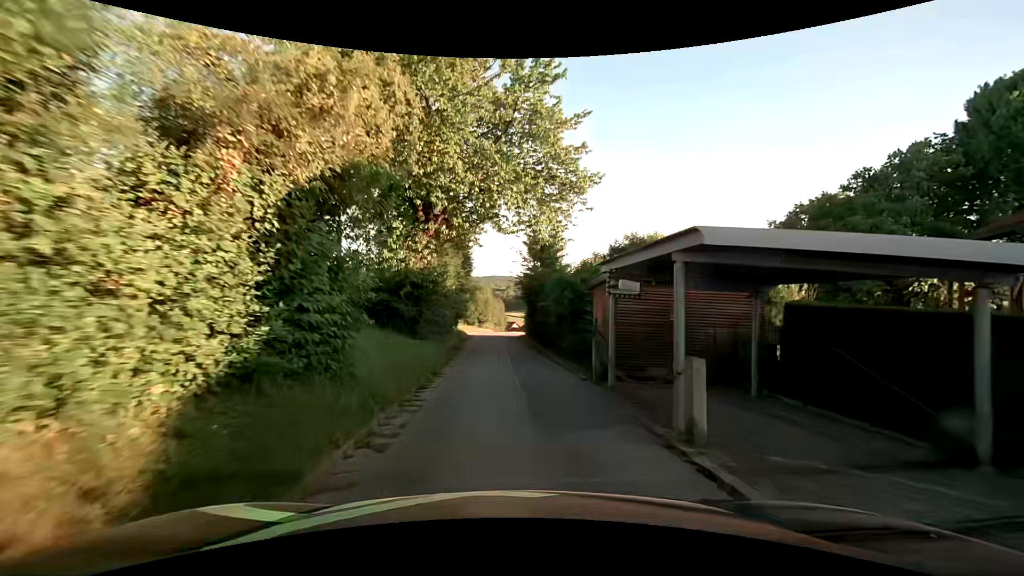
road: unclassified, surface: asphalt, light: Day
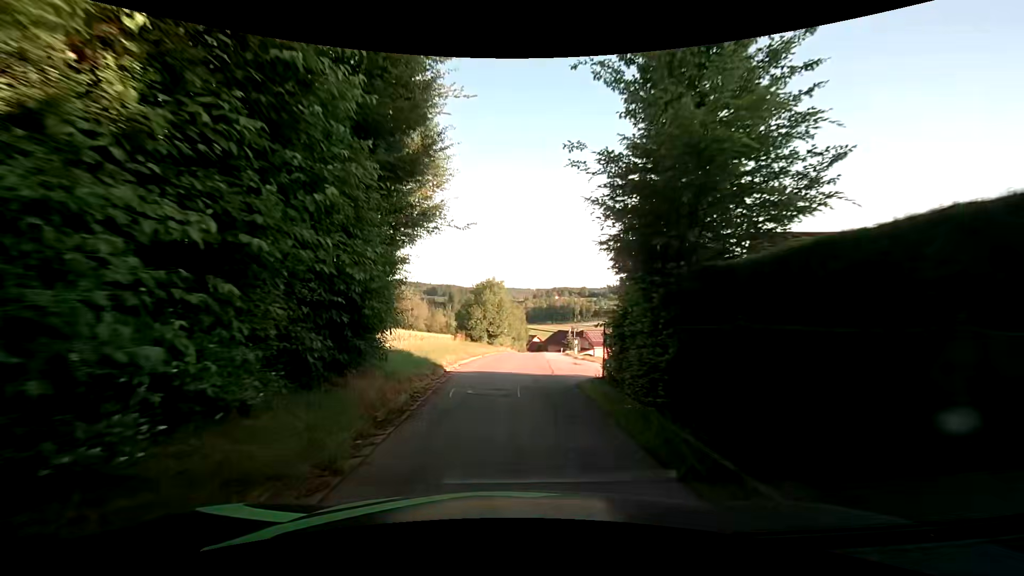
(-0.6, +23.0) m; -1°
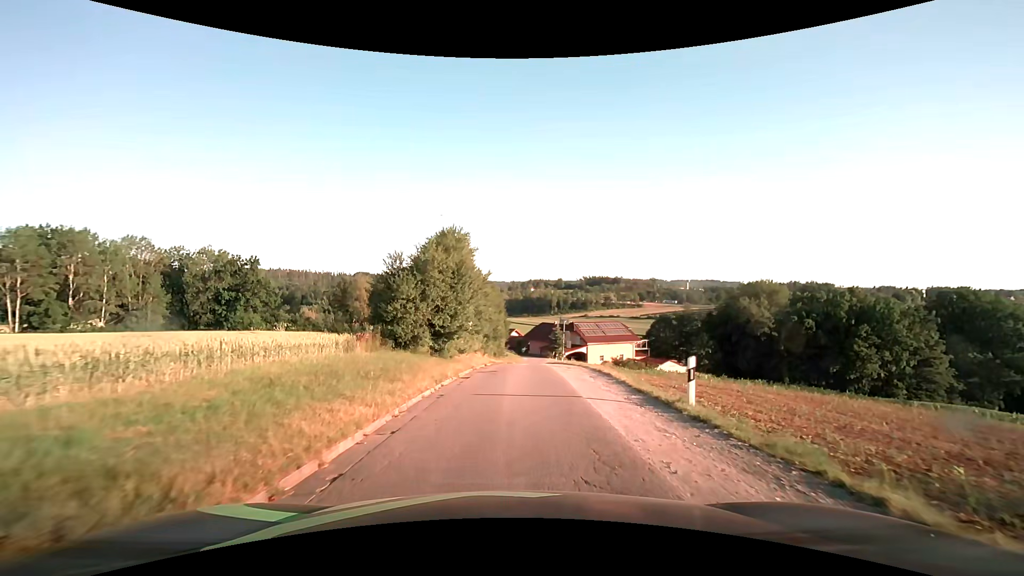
(-0.2, +22.8) m; +2°
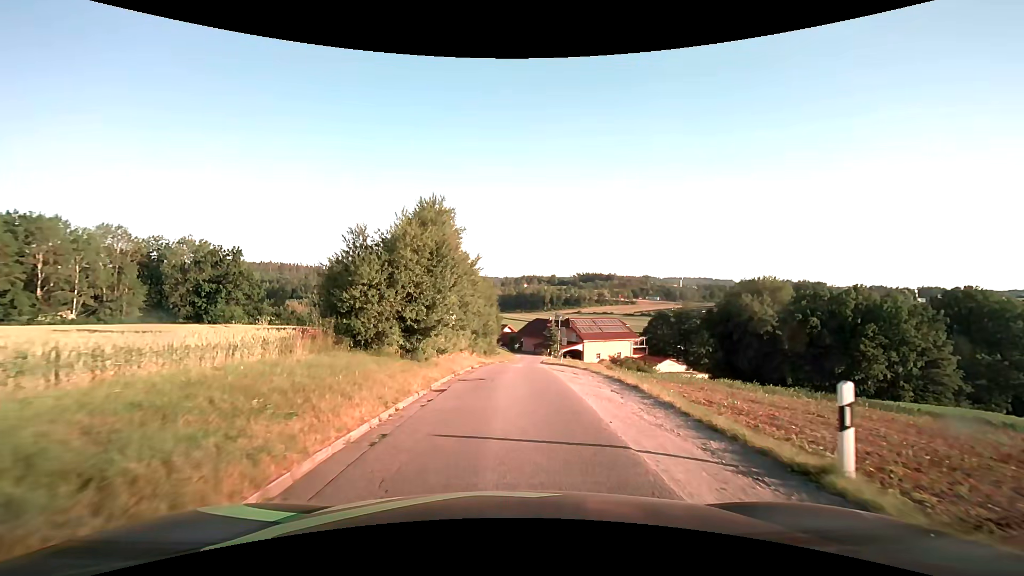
(0.0, +4.6) m; +1°
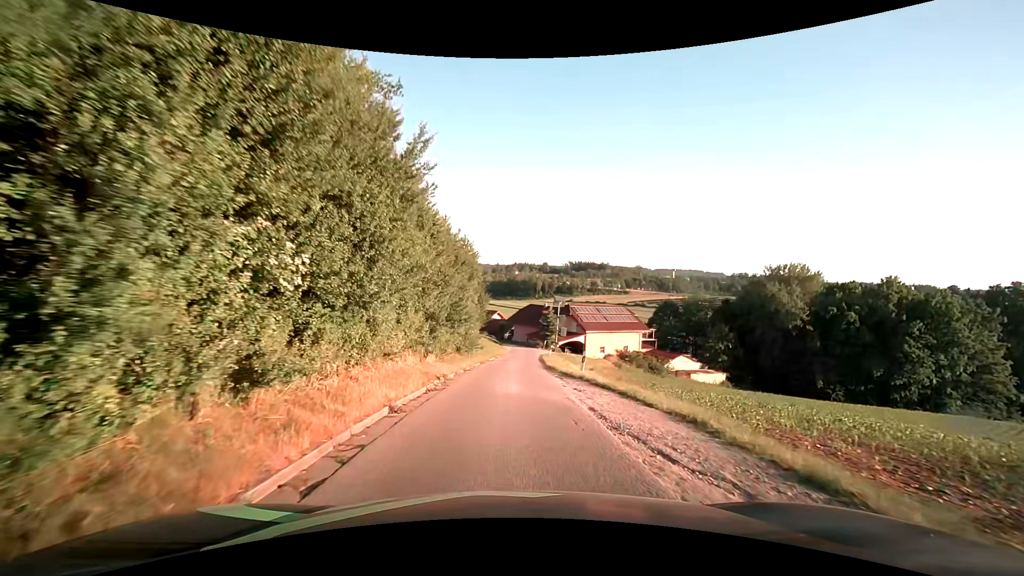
(+0.2, +13.8) m; +1°
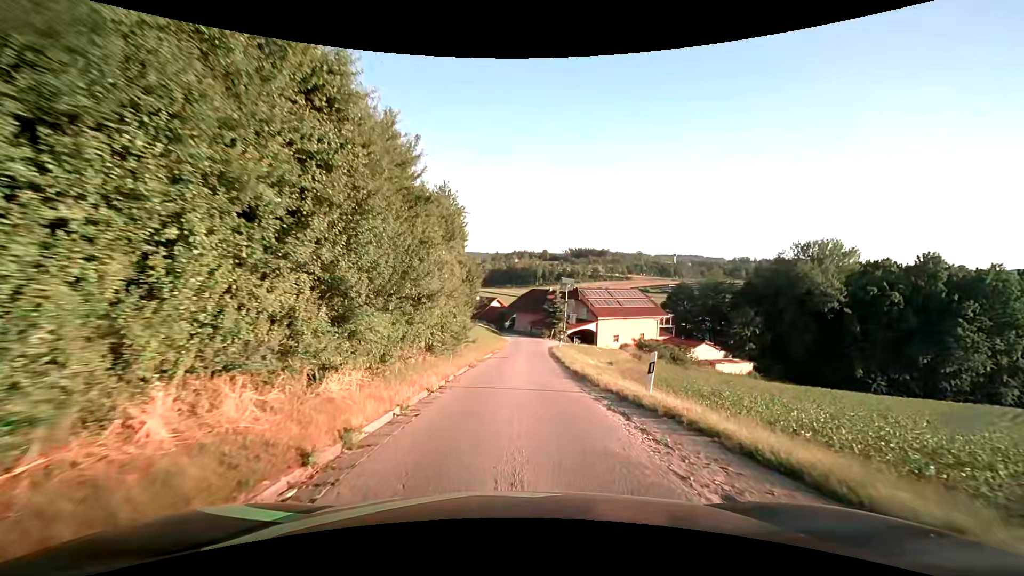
(0.0, +9.2) m; 0°
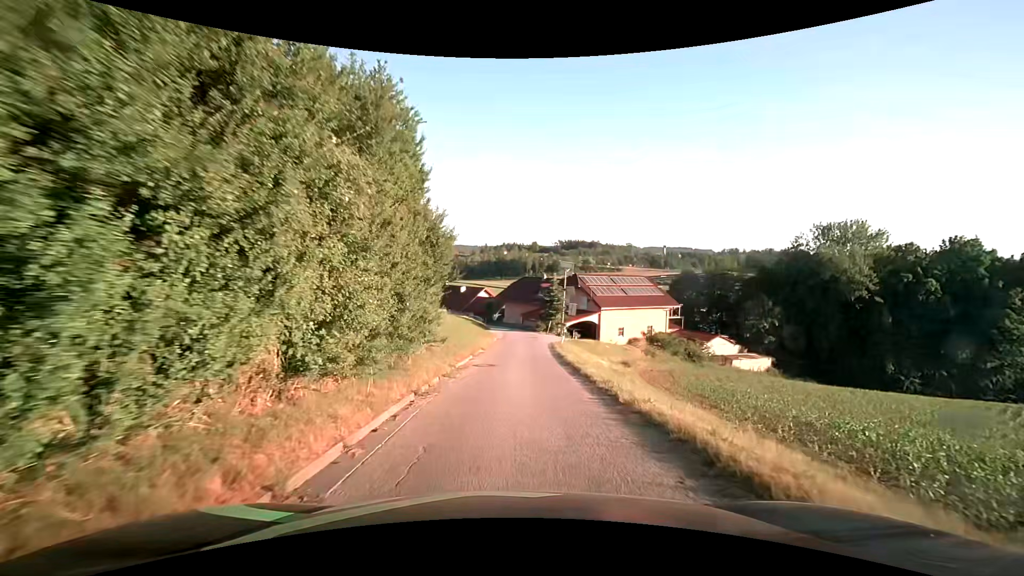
(0.0, +9.1) m; +1°
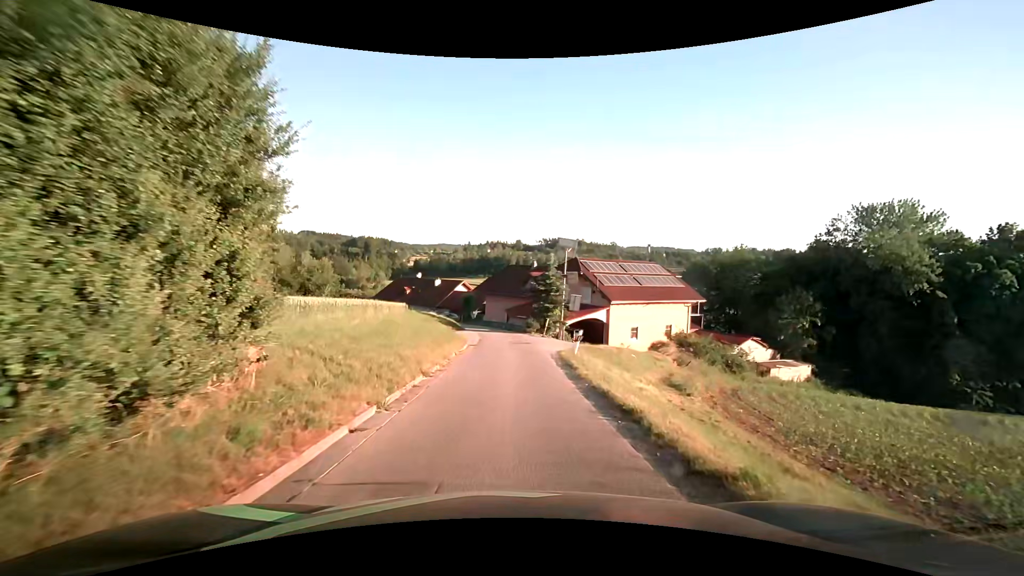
(+0.1, +13.5) m; +2°
(0, +10) (0, +20) (0, +30) (-1, +40) (-3, +50) (-7, +59) (-12, +68) (-17, +76) (-23, +84) (-30, +92) m
